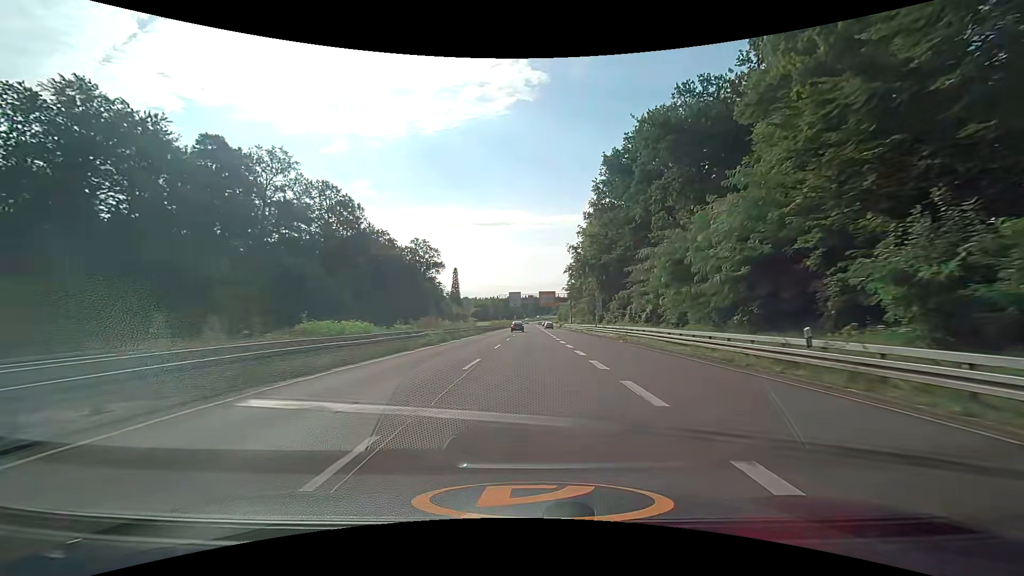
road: trunk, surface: asphalt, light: Day
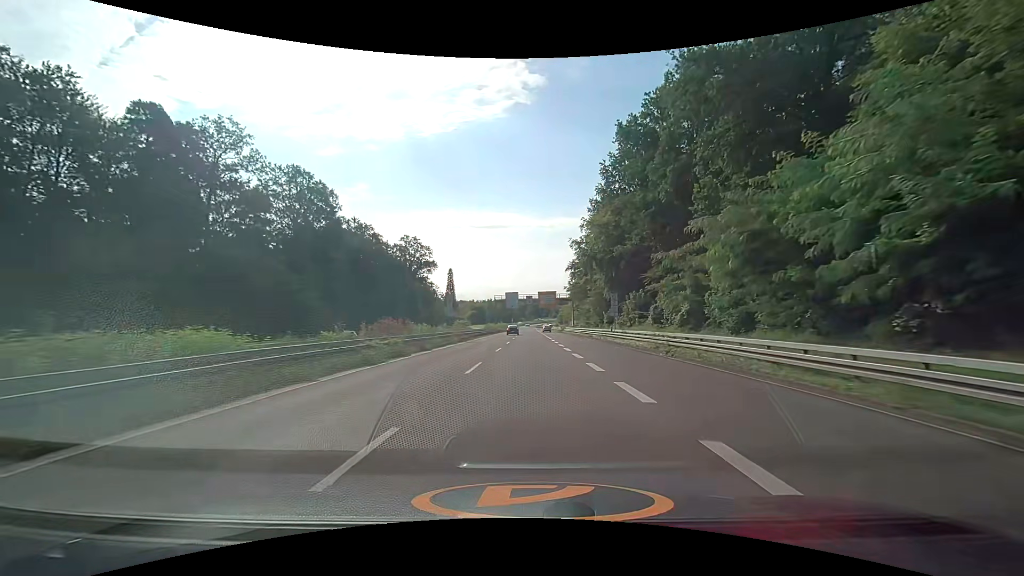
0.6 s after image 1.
(0.0, +10.9) m; 0°
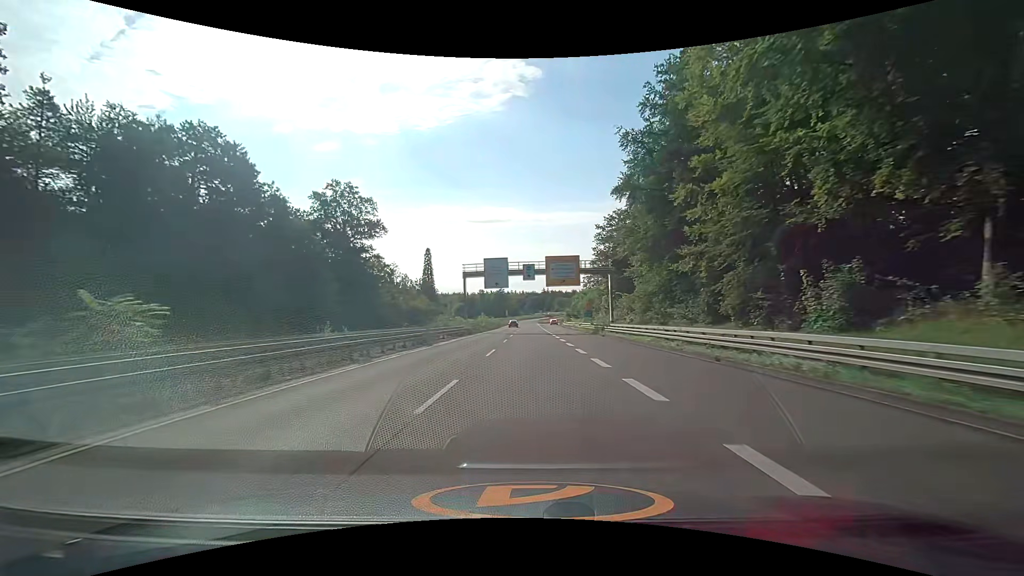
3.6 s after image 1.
(+0.3, +54.2) m; 0°
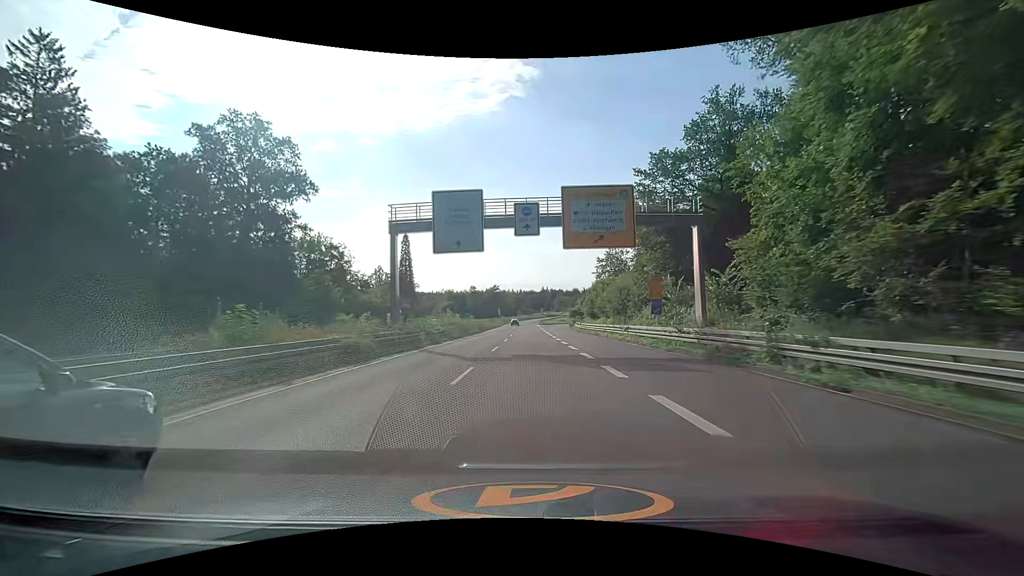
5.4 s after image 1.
(0.0, +32.4) m; 0°
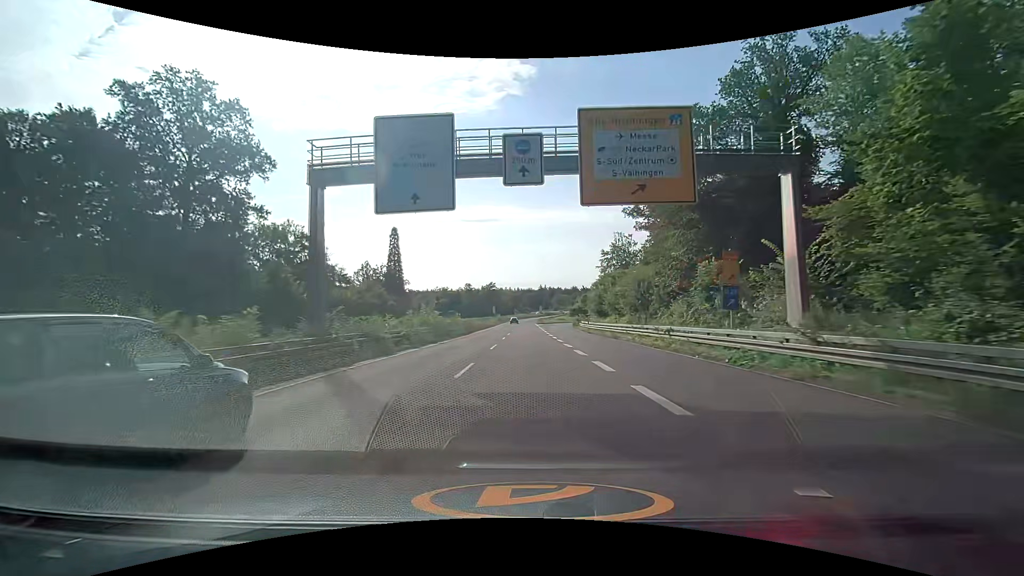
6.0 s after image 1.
(0.0, +10.8) m; 0°
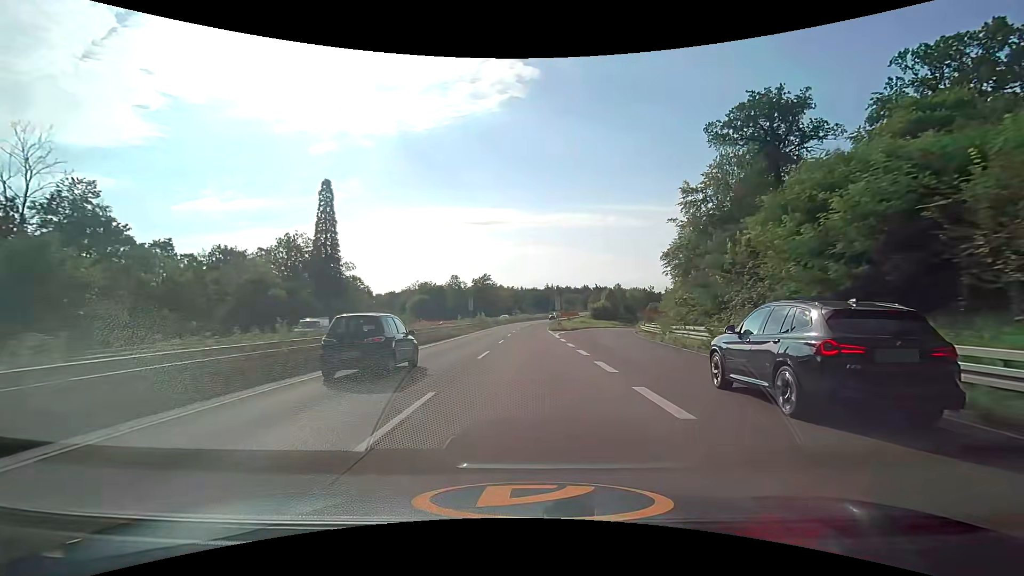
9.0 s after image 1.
(0.0, +53.9) m; 0°
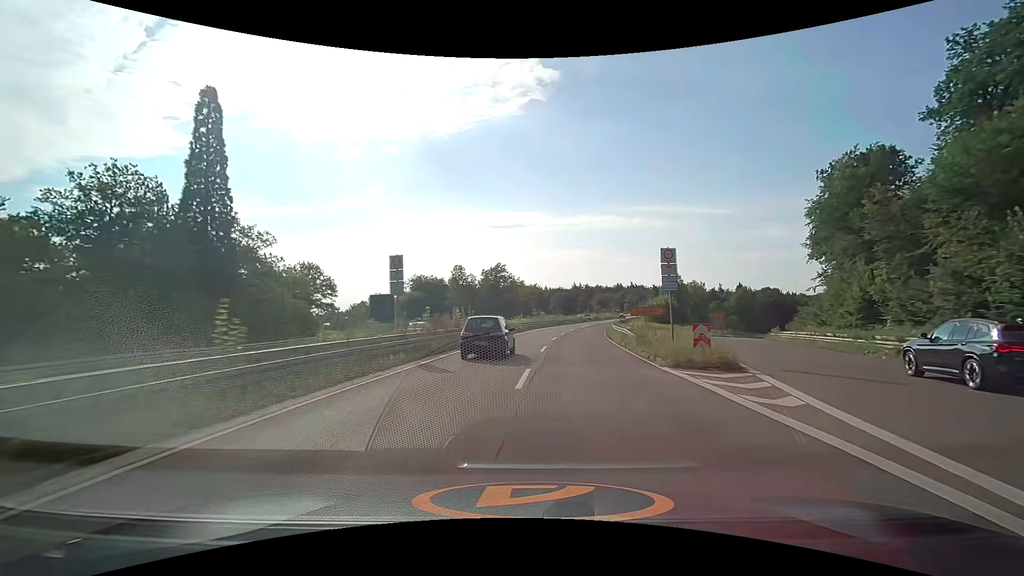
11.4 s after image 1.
(-0.7, +42.9) m; -3°
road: trunk_link
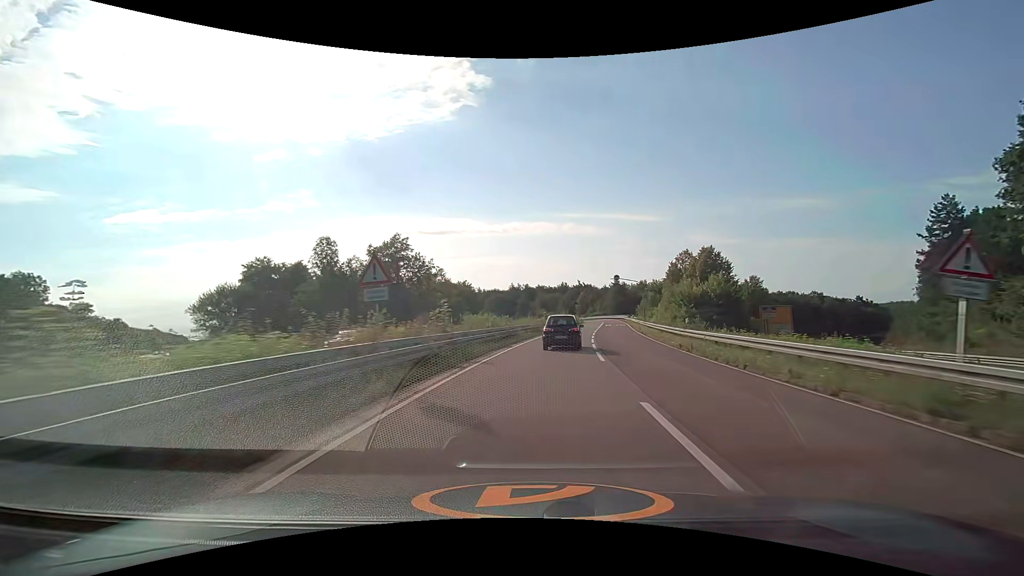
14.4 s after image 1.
(+2.1, +53.4) m; +7°
(0, +10) (+1, +20) (+2, +30) (+3, +40) (+5, +50) (+6, +60) (+8, +69) (+10, +79) (+11, +89) (+13, +99) m
